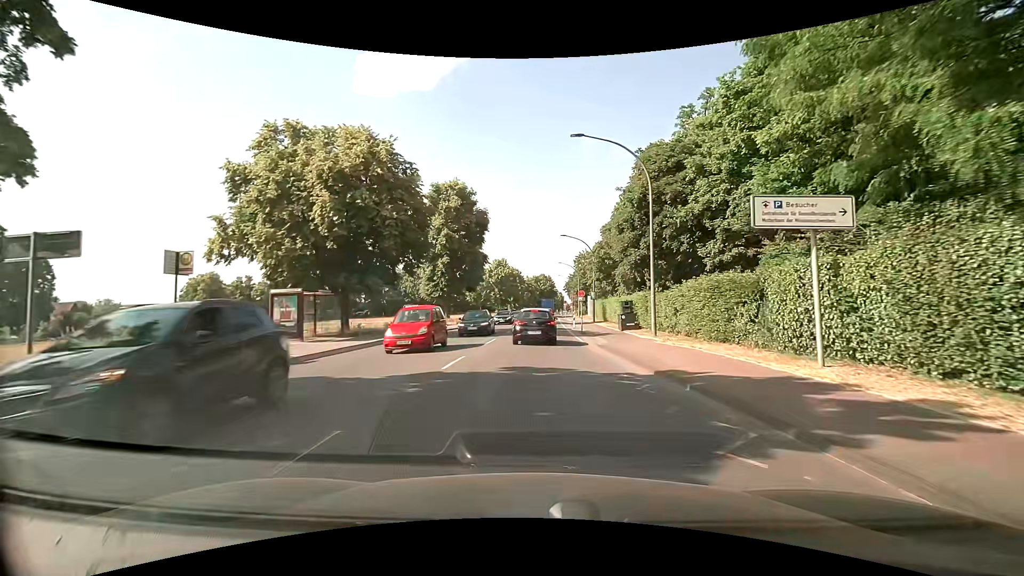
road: primary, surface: asphalt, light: Day
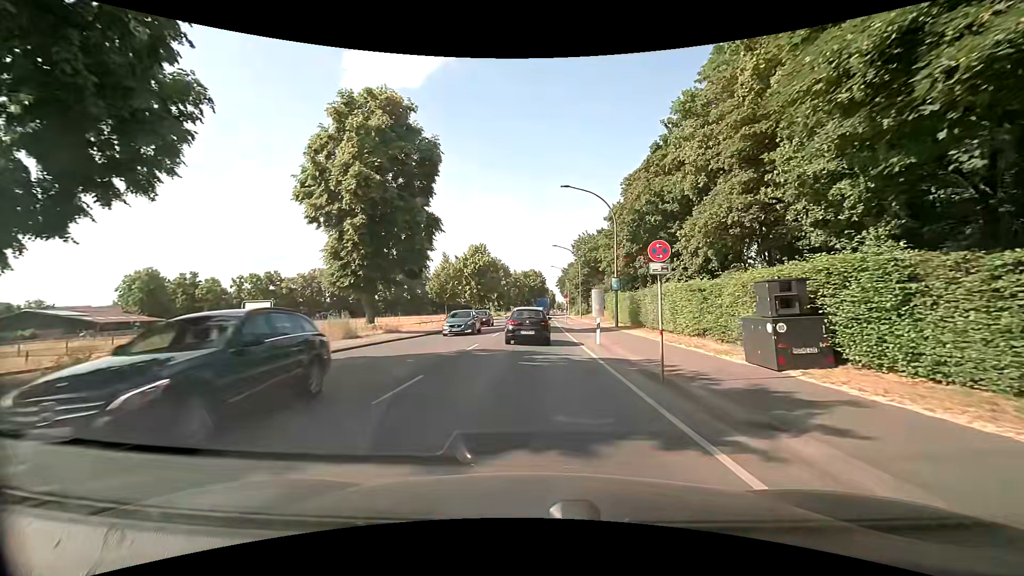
(+0.3, +22.7) m; +1°
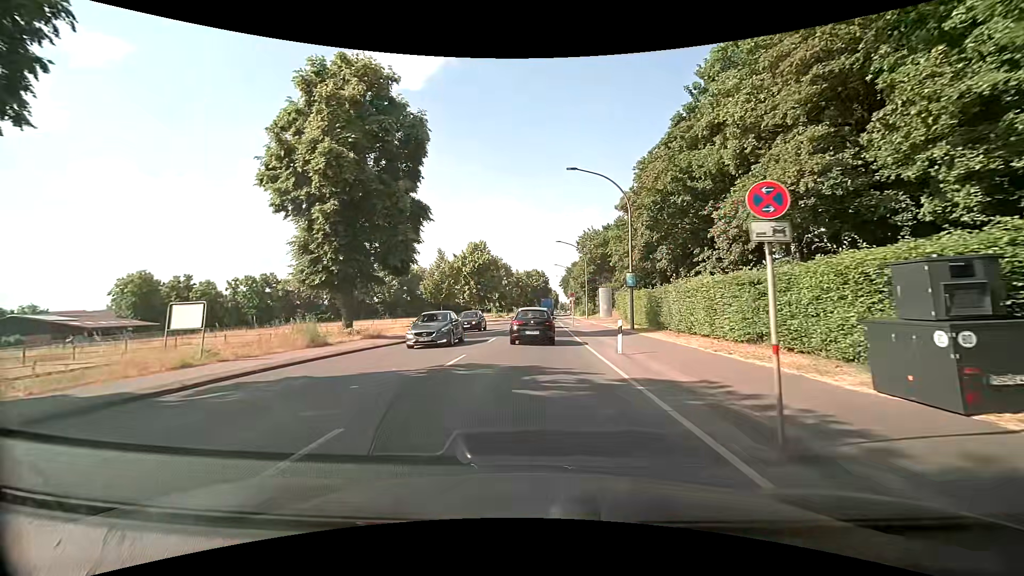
(0.0, +4.5) m; 0°
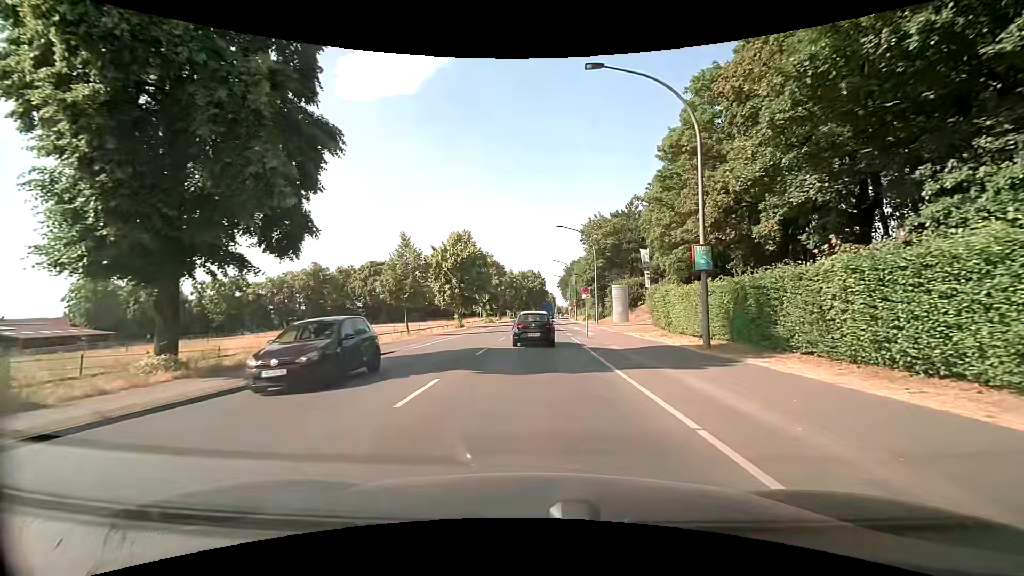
(0.0, +13.6) m; 0°
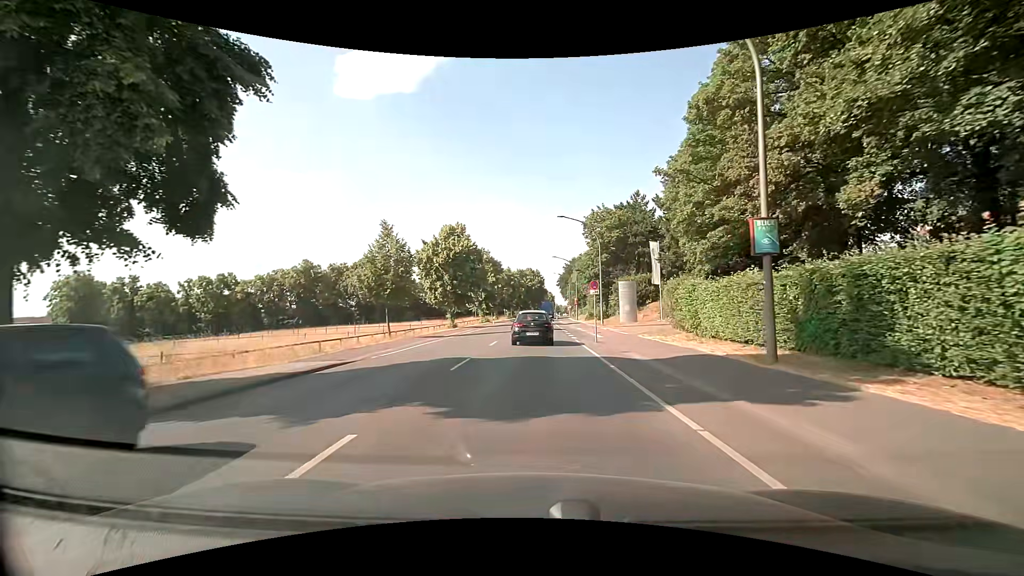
(0.0, +4.7) m; 0°
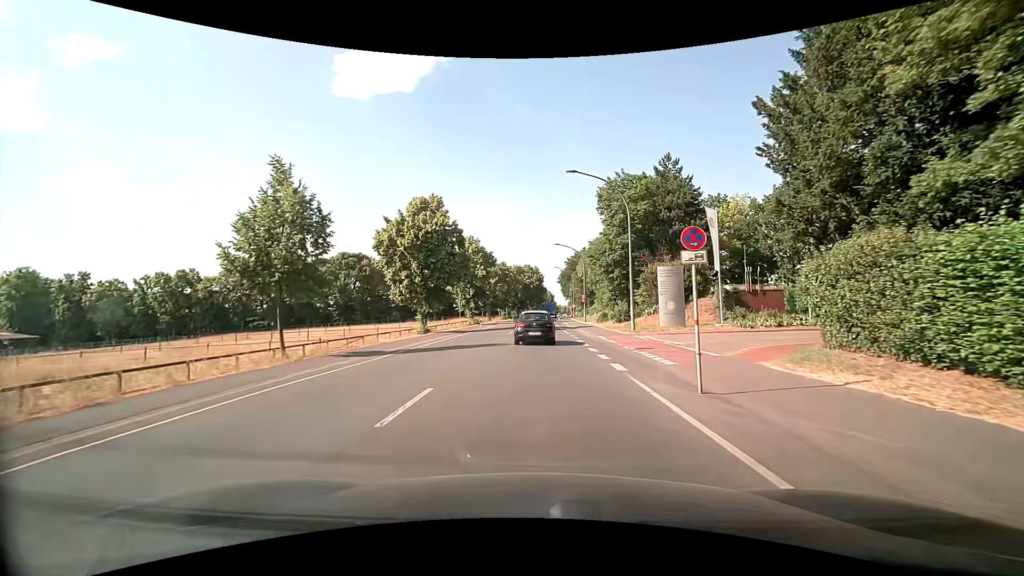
(+0.1, +14.8) m; +1°
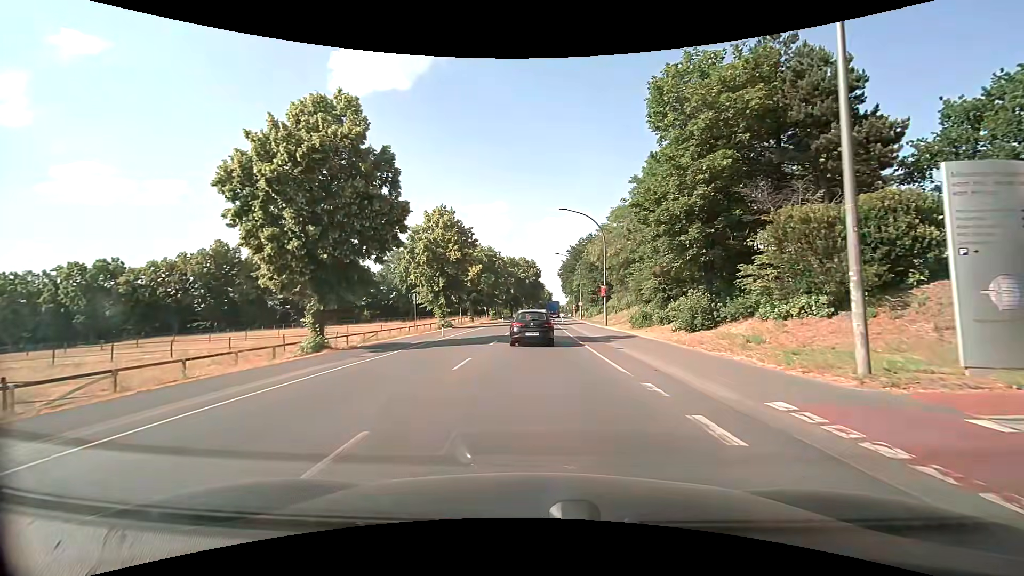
(0.0, +21.6) m; 0°
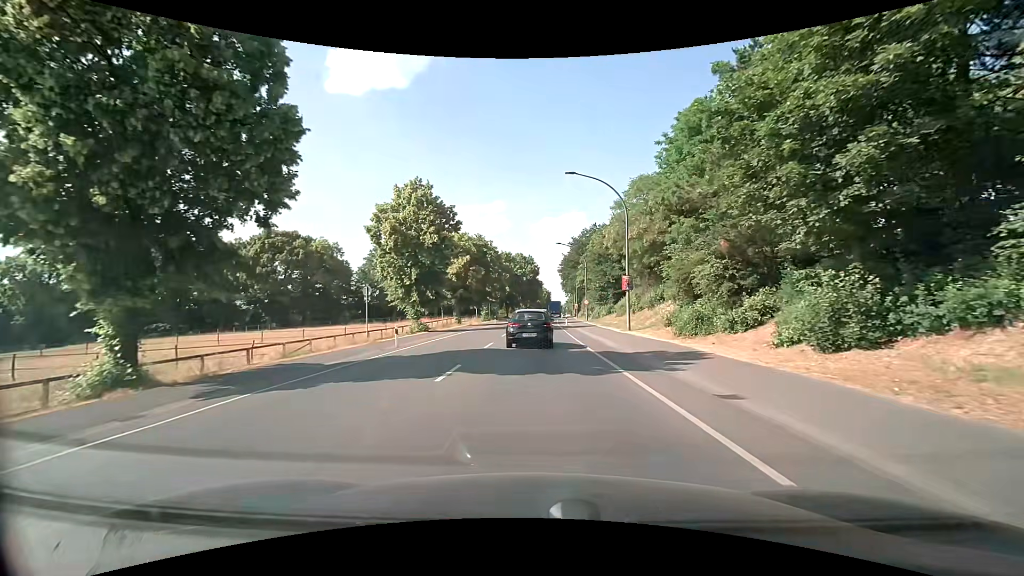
(+0.1, +11.1) m; 0°
(0, +10) (0, +20) (0, +30) (0, +40) (+1, +50) (+1, +60) (+1, +70) (+2, +80) (+2, +90) (+3, +100) m
